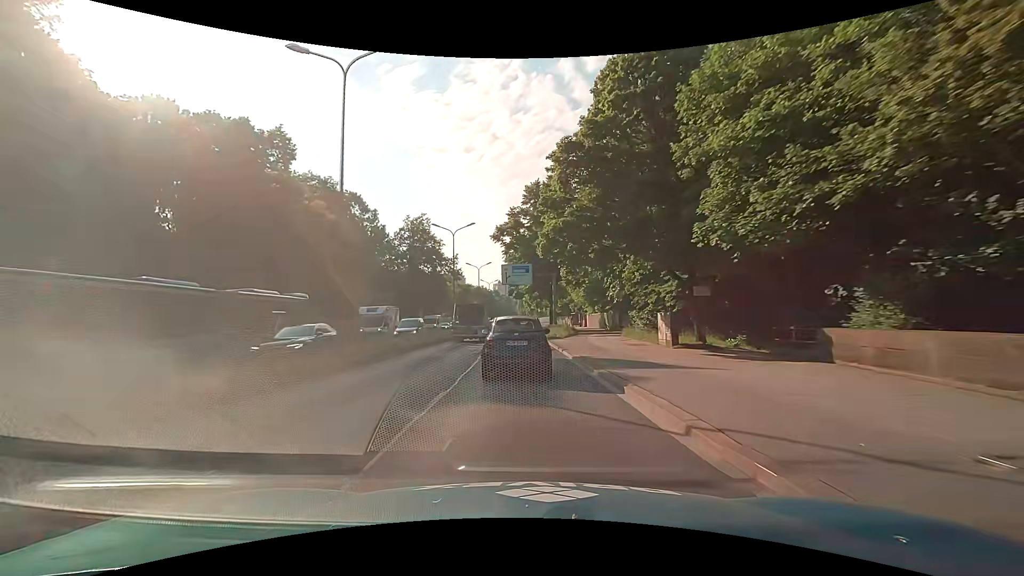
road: trunk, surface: asphalt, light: Day
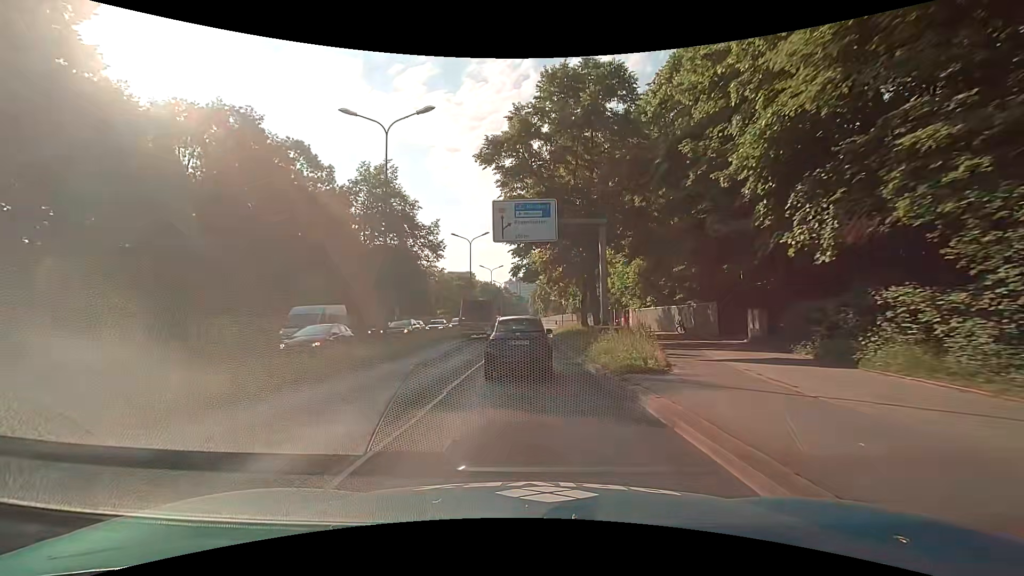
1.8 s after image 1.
(-0.5, +25.7) m; -2°
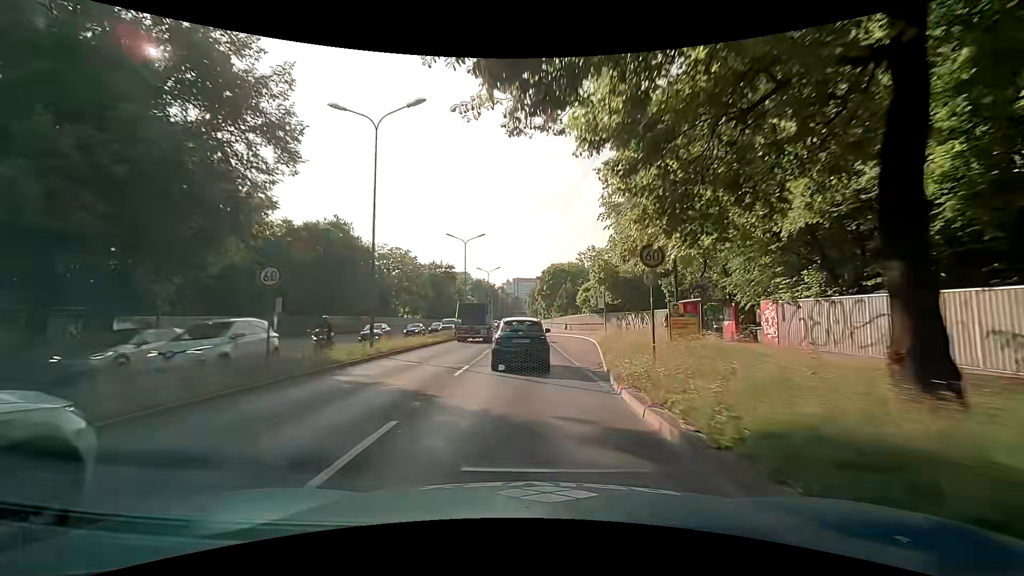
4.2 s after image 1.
(+0.2, +32.8) m; +1°
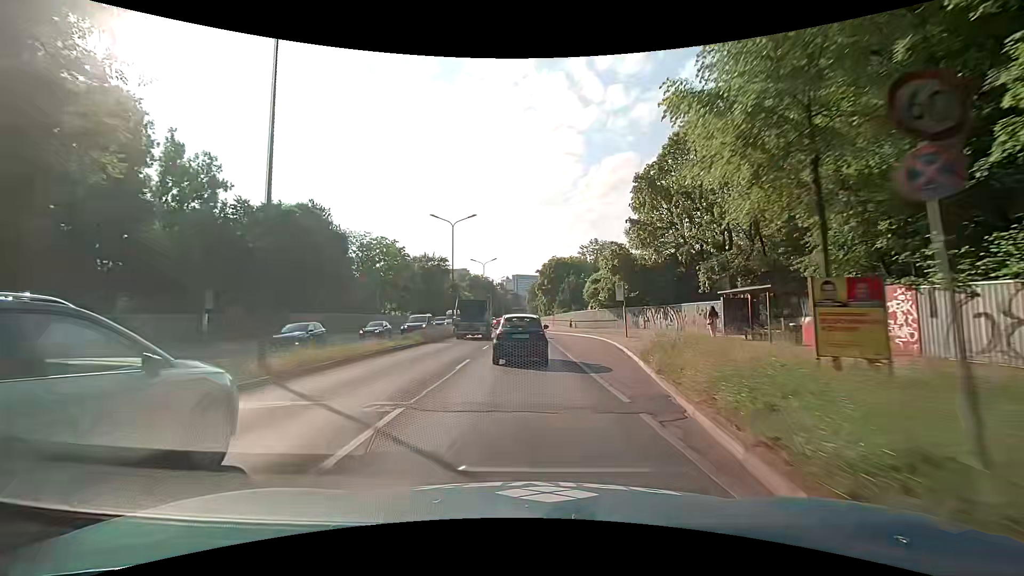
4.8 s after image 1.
(-0.1, +8.2) m; 0°
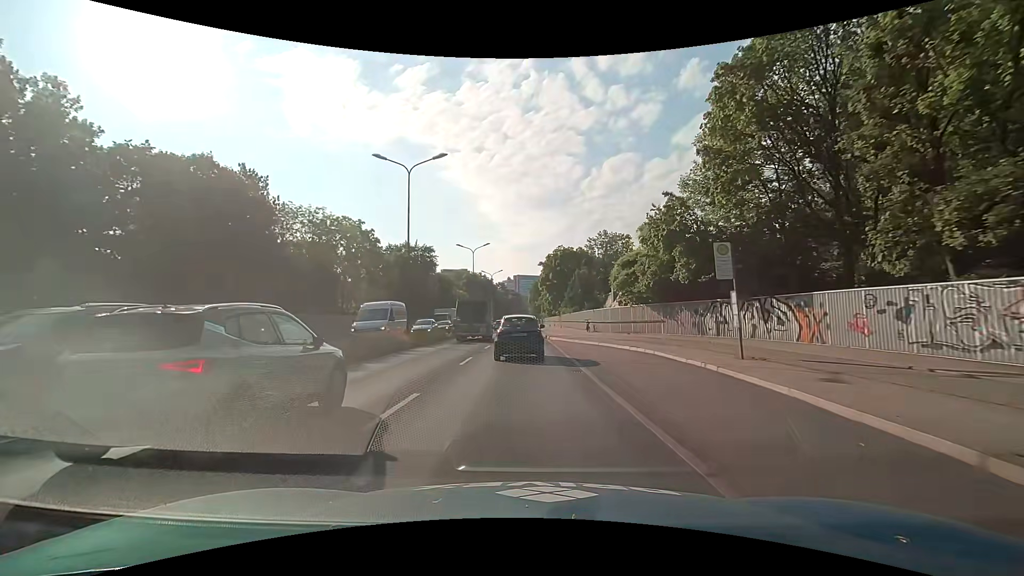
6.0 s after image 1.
(-0.3, +16.5) m; -1°
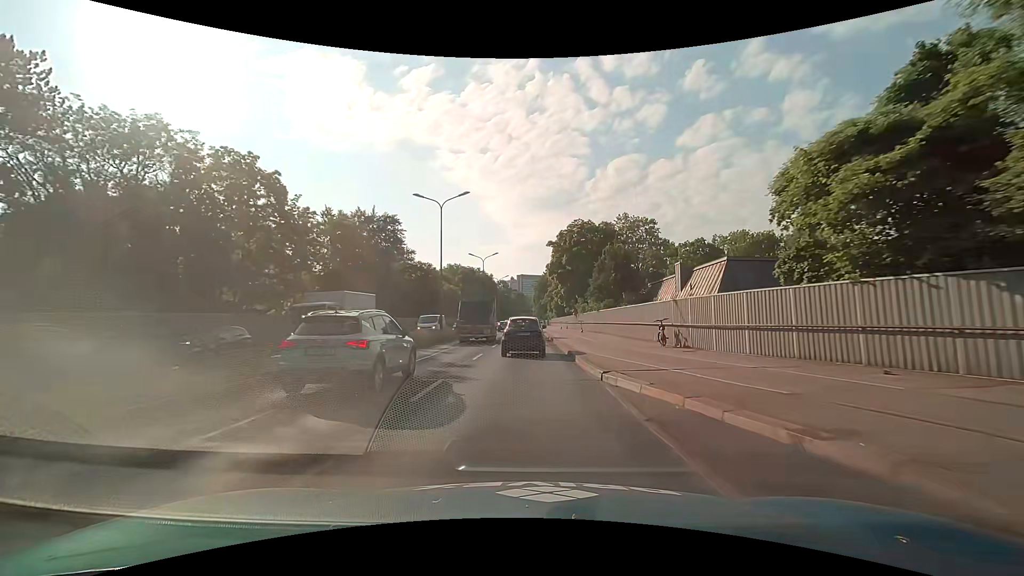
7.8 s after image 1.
(-0.1, +24.9) m; -1°
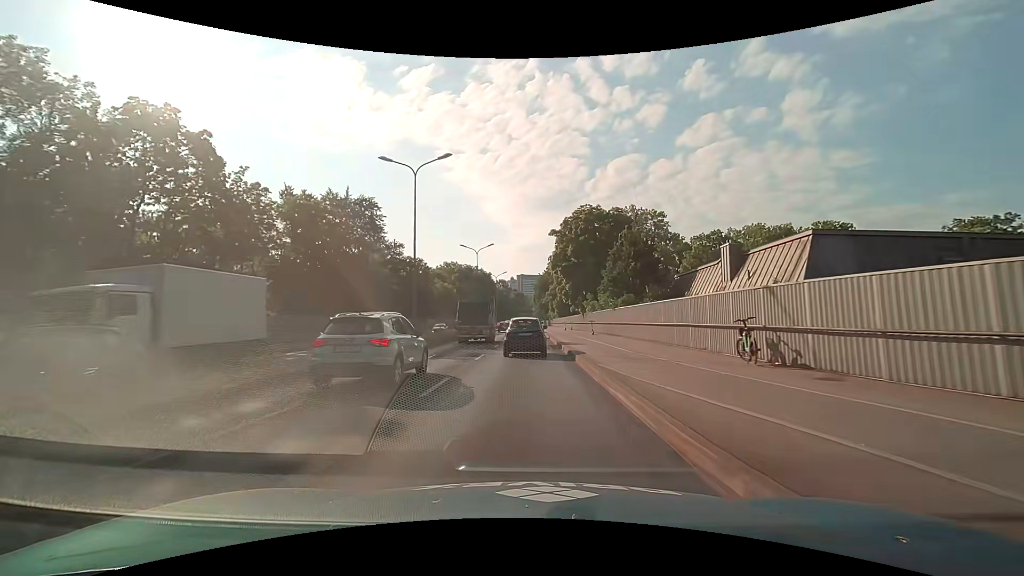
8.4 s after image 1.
(0.0, +8.4) m; 0°
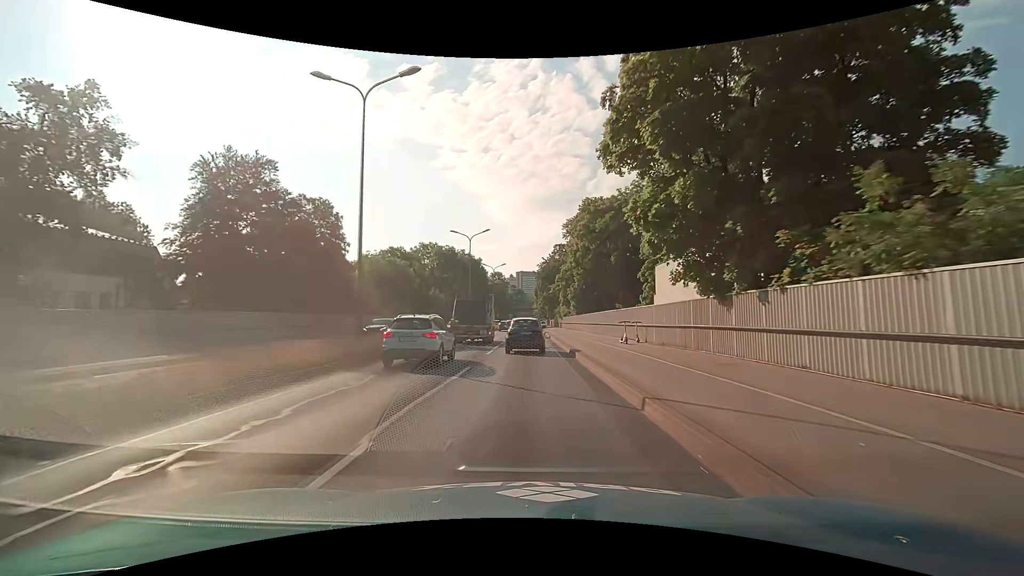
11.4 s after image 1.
(-0.1, +42.4) m; 0°
(0, +10) (0, +20) (0, +30) (0, +40) (0, +50) (0, +60) (0, +70) (0, +80) (0, +90) (0, +100) m
